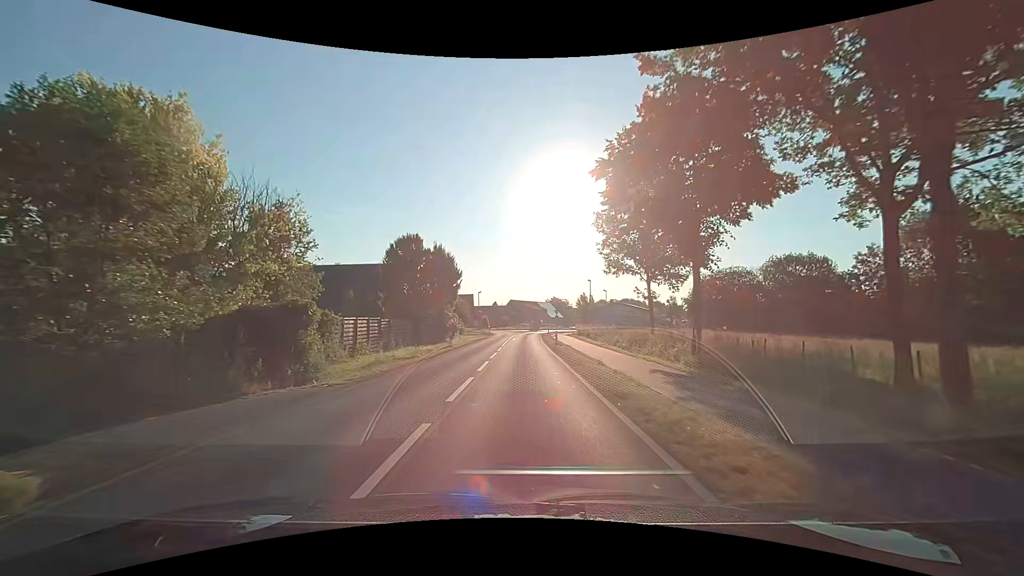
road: secondary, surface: asphalt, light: Day
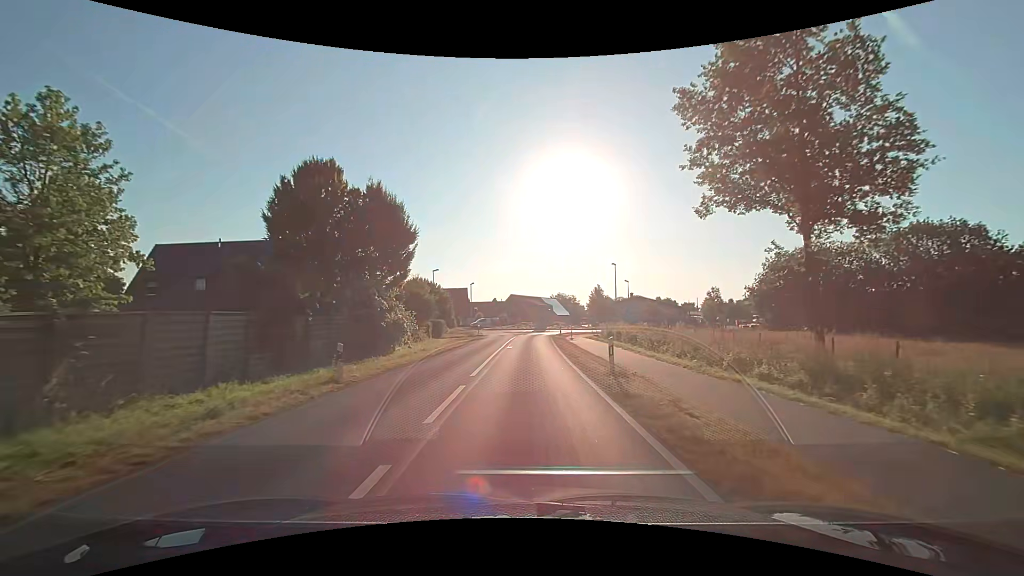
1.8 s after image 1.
(0.0, +20.1) m; 0°
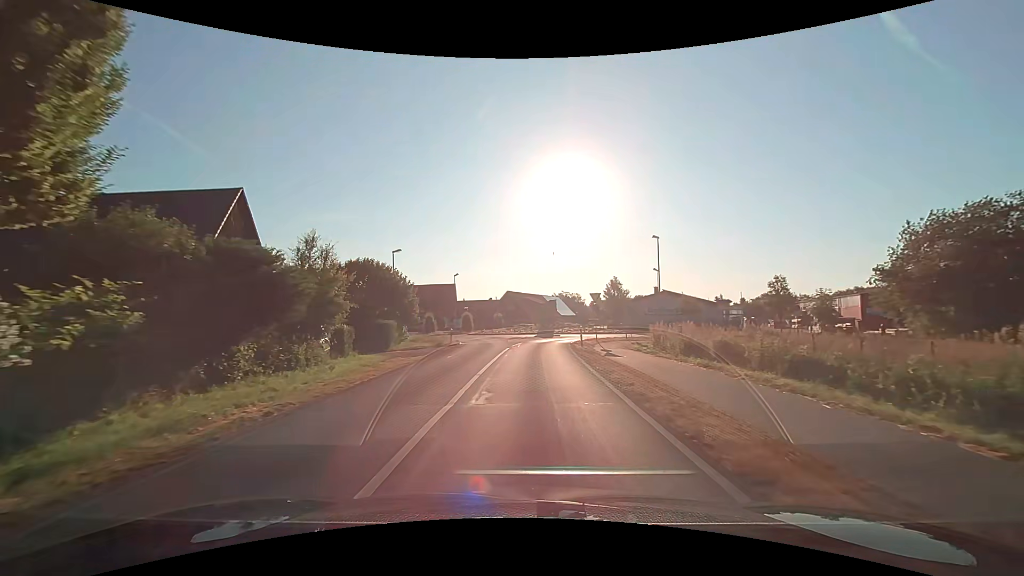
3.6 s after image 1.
(0.0, +19.5) m; 0°
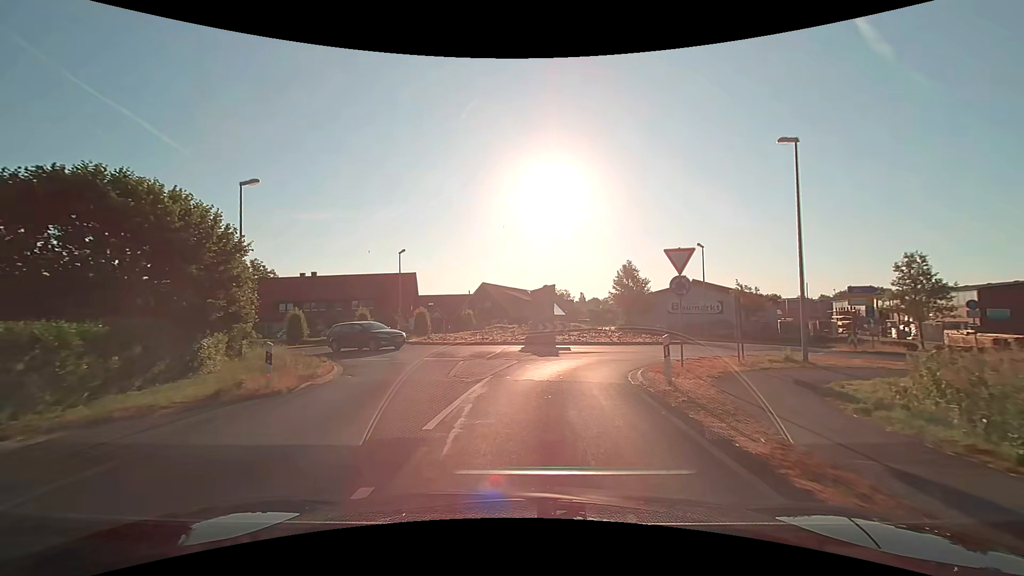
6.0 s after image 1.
(+0.1, +22.0) m; +1°
(0, +10) (+3, +19) (+10, +27) (+13, +36) (+10, +46) (+7, +55) (+8, +65) (+9, +75) (+12, +85) (+14, +95) m
